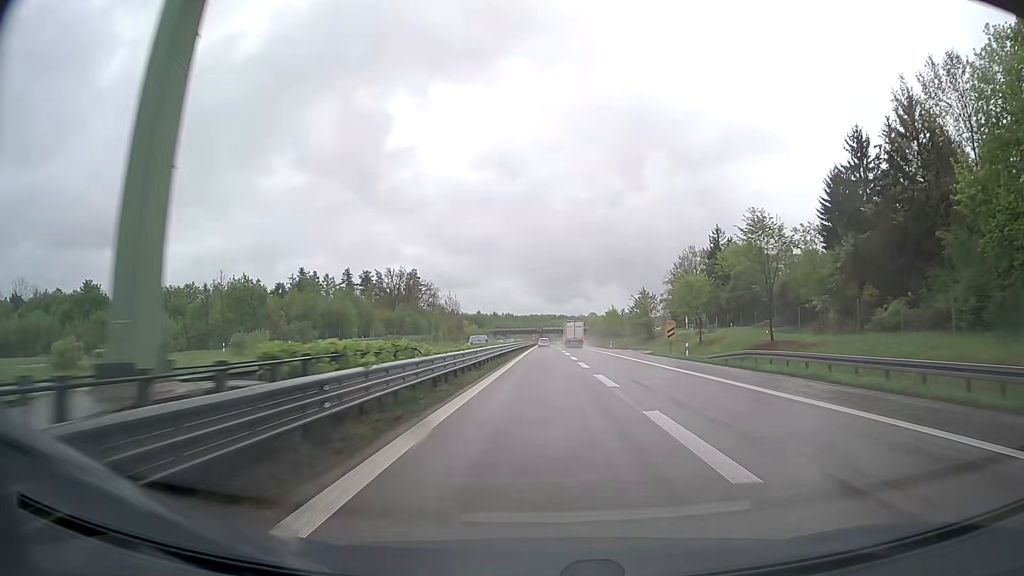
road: trunk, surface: asphalt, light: Day
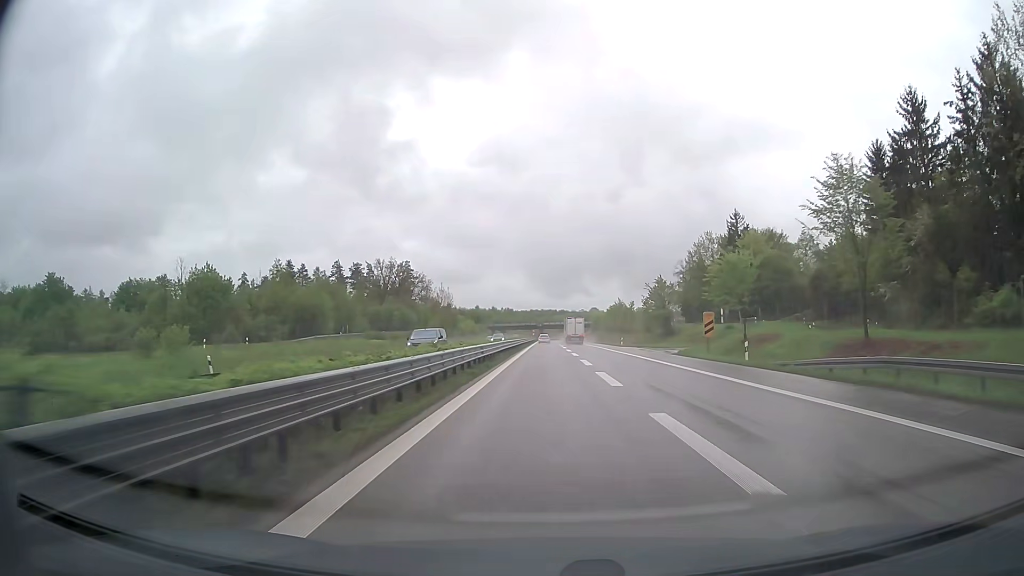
(0.0, +12.6) m; -1°
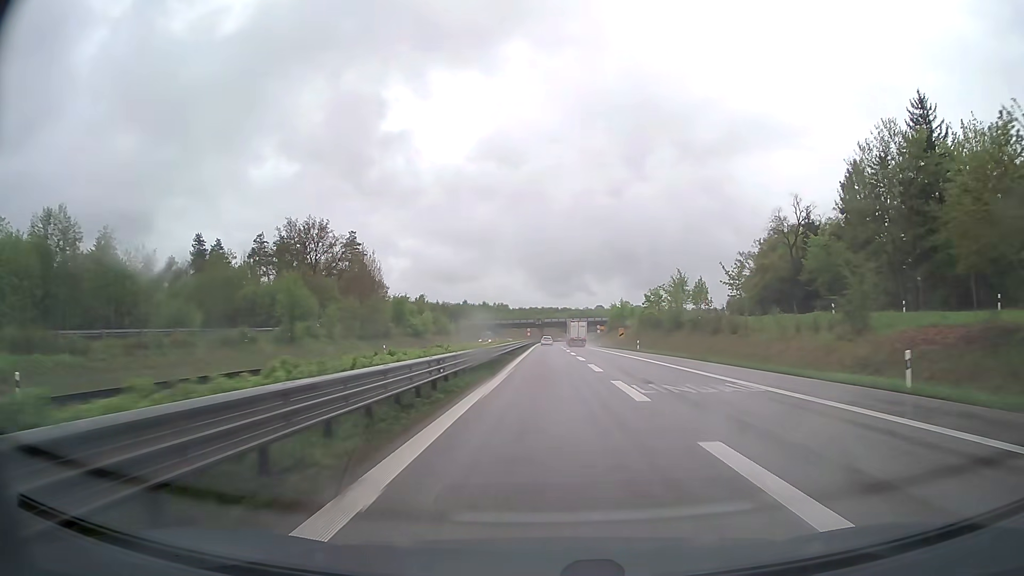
(+0.5, +63.1) m; 0°
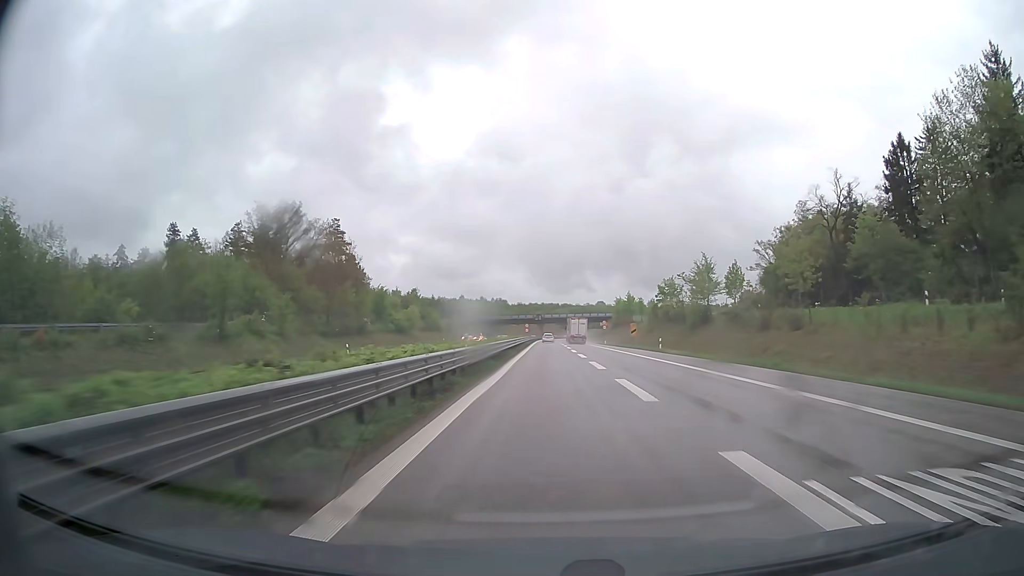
(0.0, +12.7) m; 0°
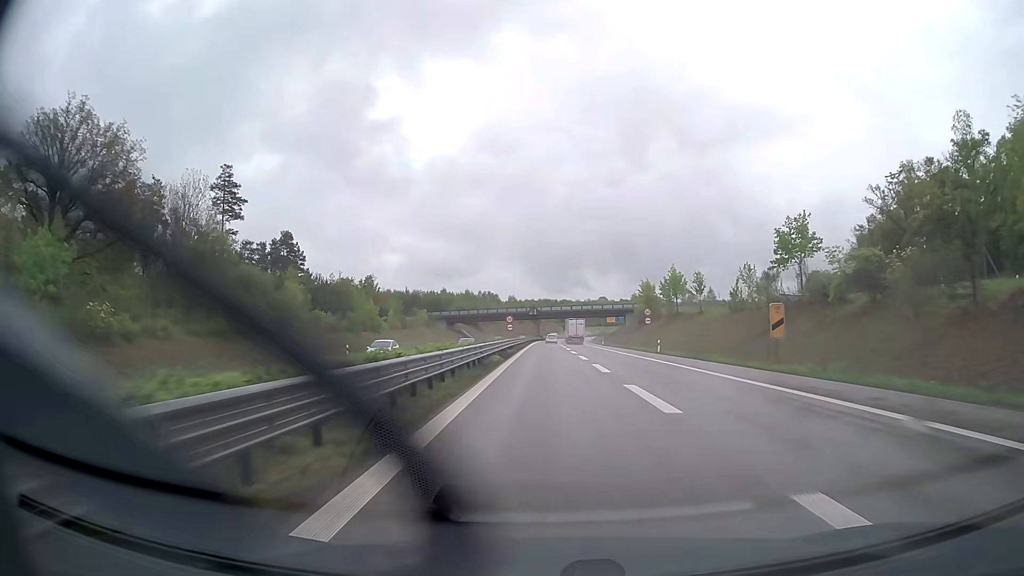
(+0.1, +50.0) m; 0°
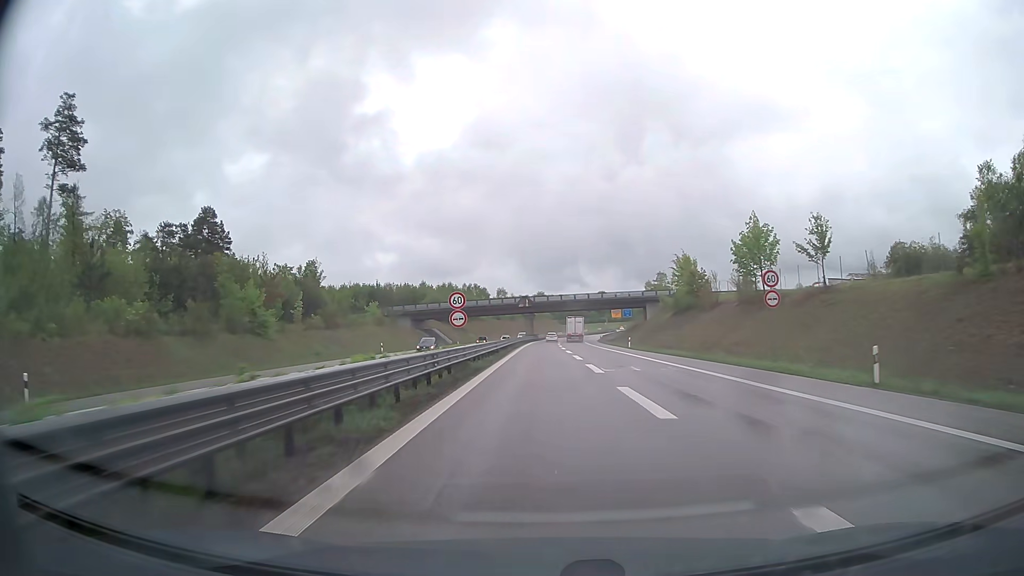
(+0.2, +36.4) m; 0°
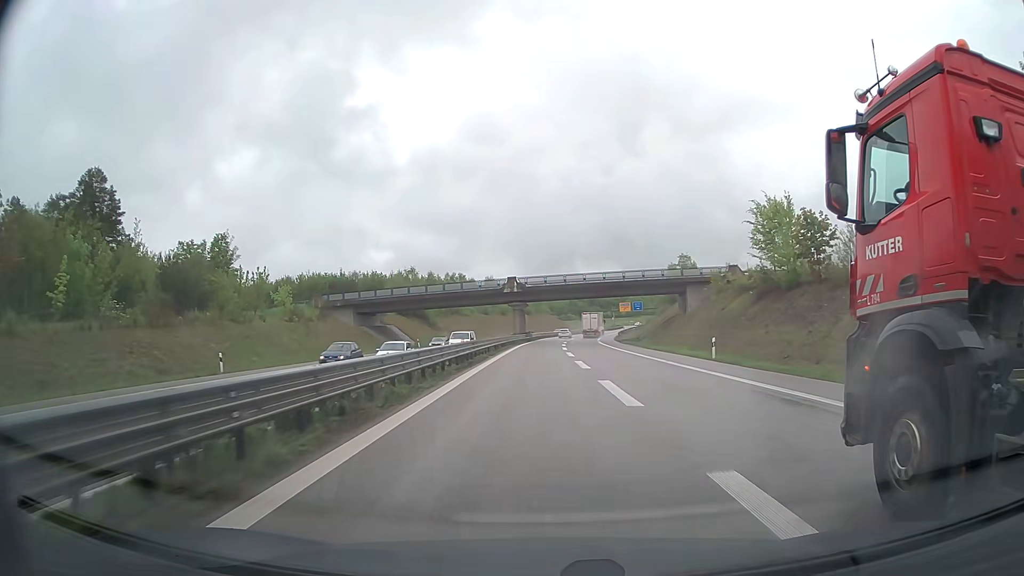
(+0.1, +34.3) m; 0°
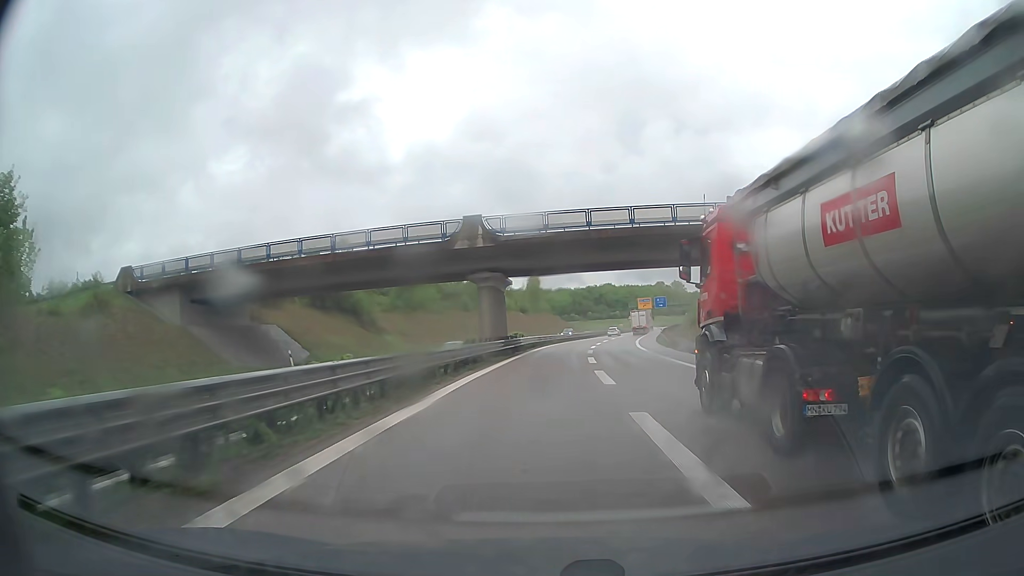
(-0.1, +42.6) m; 0°
(0, +10) (0, +20) (0, +30) (+1, +40) (+1, +50) (+2, +60) (+3, +70) (+5, +80) (+6, +90) (+8, +99) m
